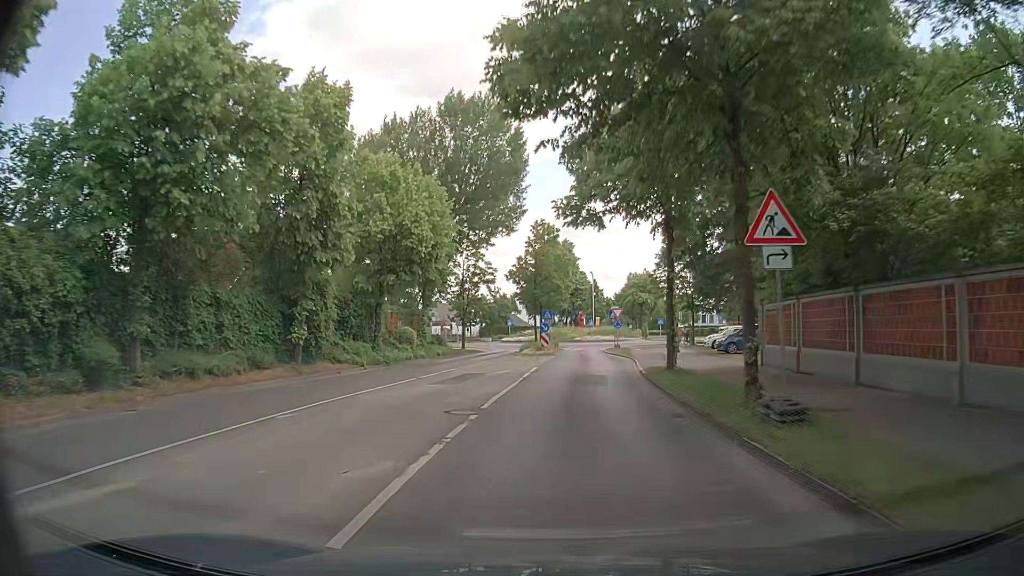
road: tertiary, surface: asphalt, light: Day
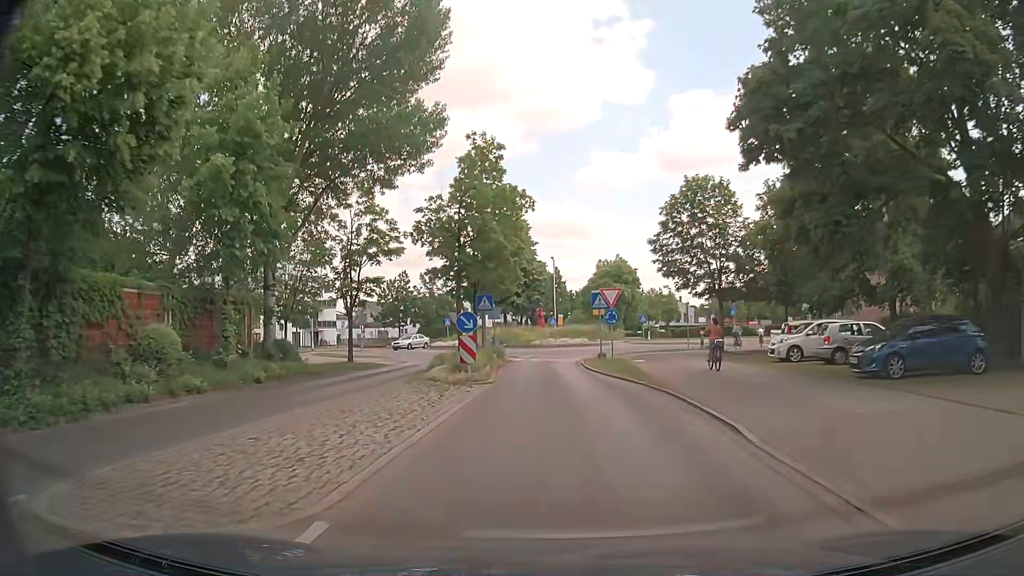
(+0.8, +21.0) m; +4°
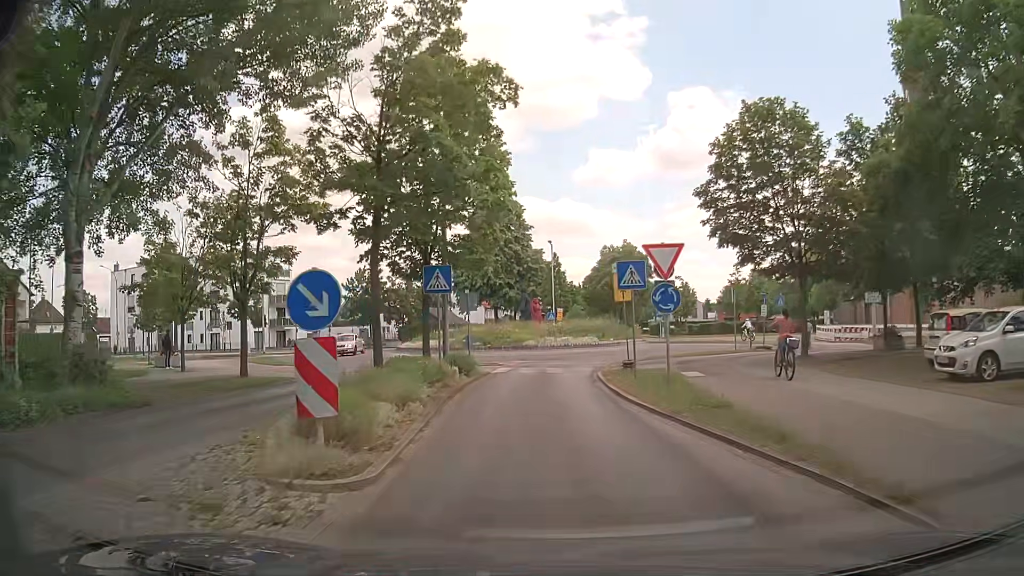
(0.0, +11.8) m; 0°
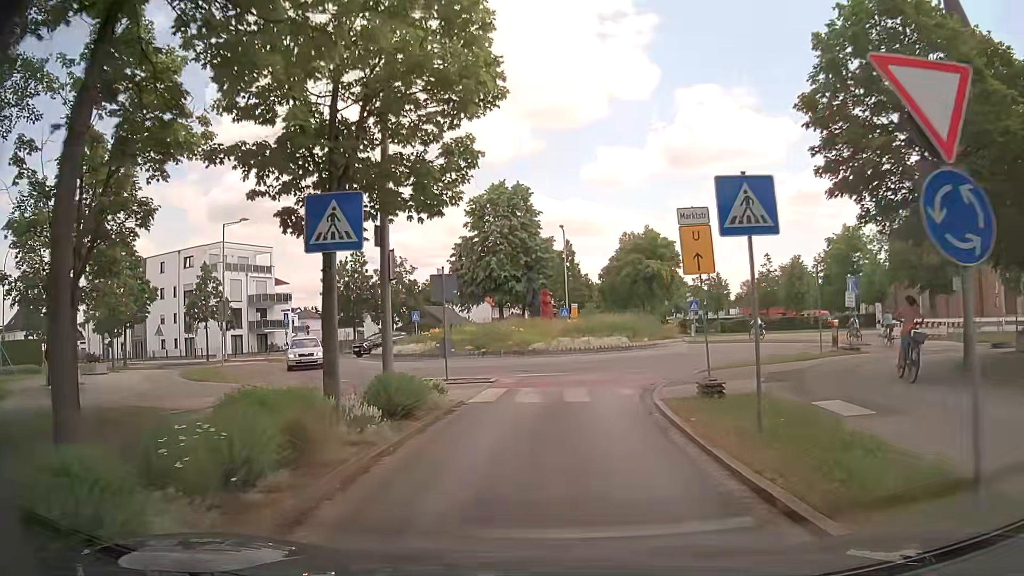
(0.0, +9.2) m; 0°
(0, +10) (+1, +20) (+7, +28) (+10, +37) (+7, +46) (-2, +50) (-12, +49) (-22, +49) (-32, +52) (-41, +55) m
